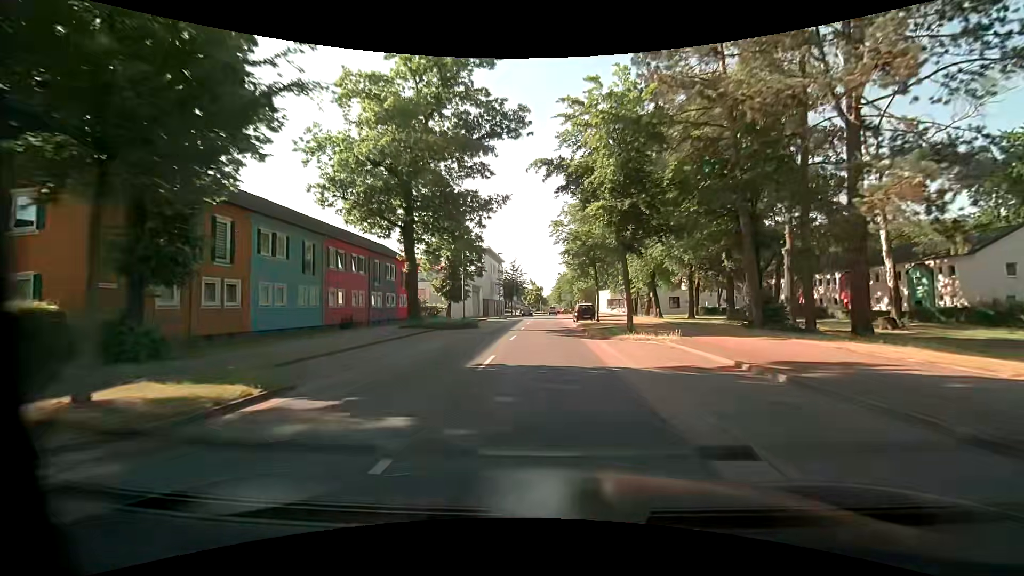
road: tertiary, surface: asphalt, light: Day
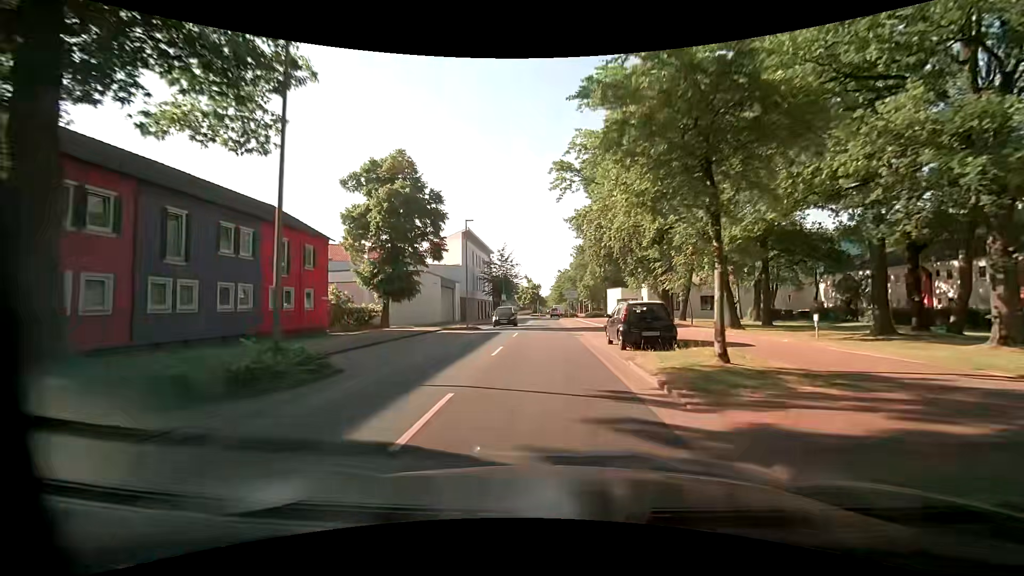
(+0.1, +23.8) m; +1°
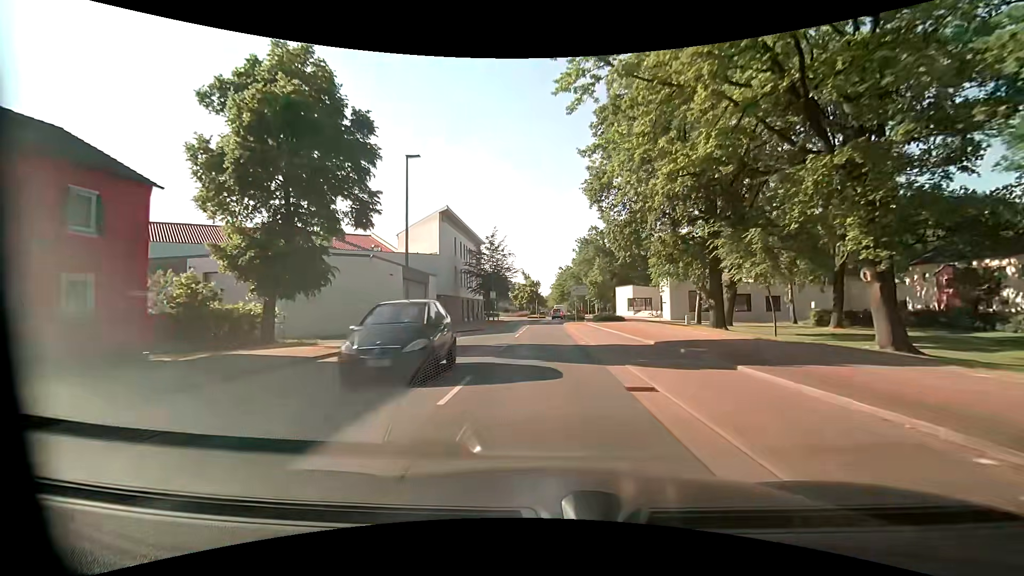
(-0.2, +15.8) m; 0°
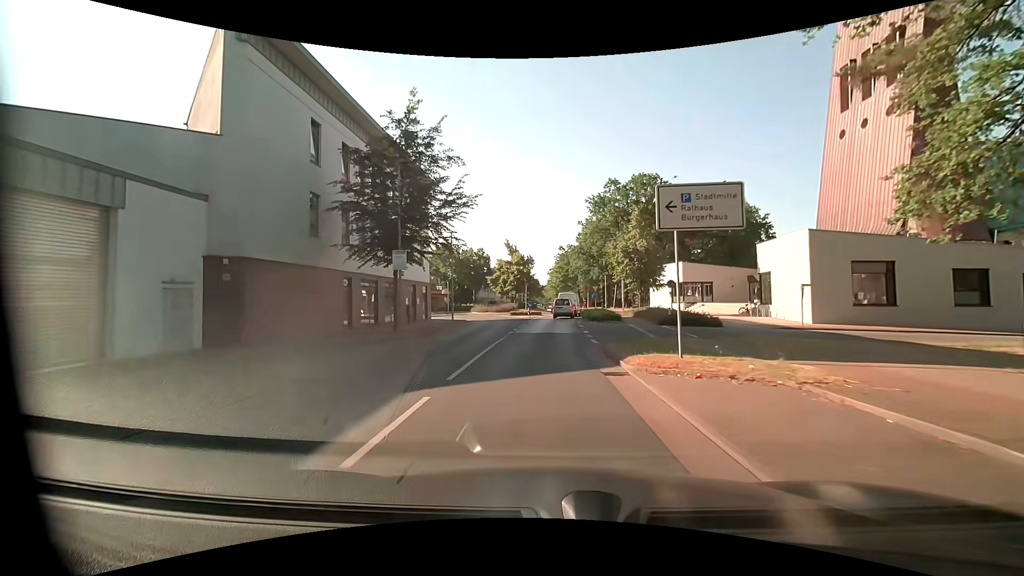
(-0.1, +38.8) m; -1°
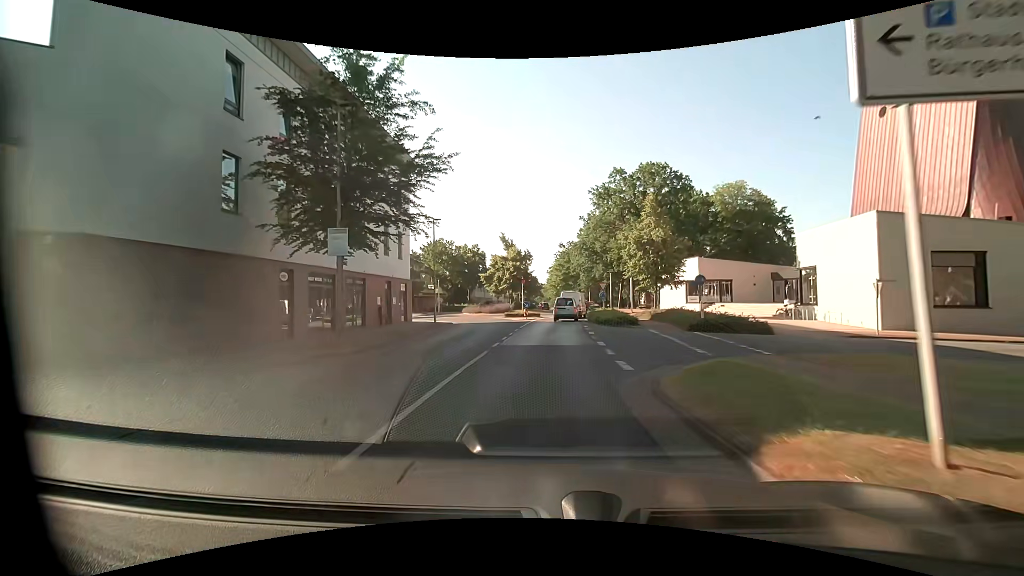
(+0.1, +6.7) m; +1°
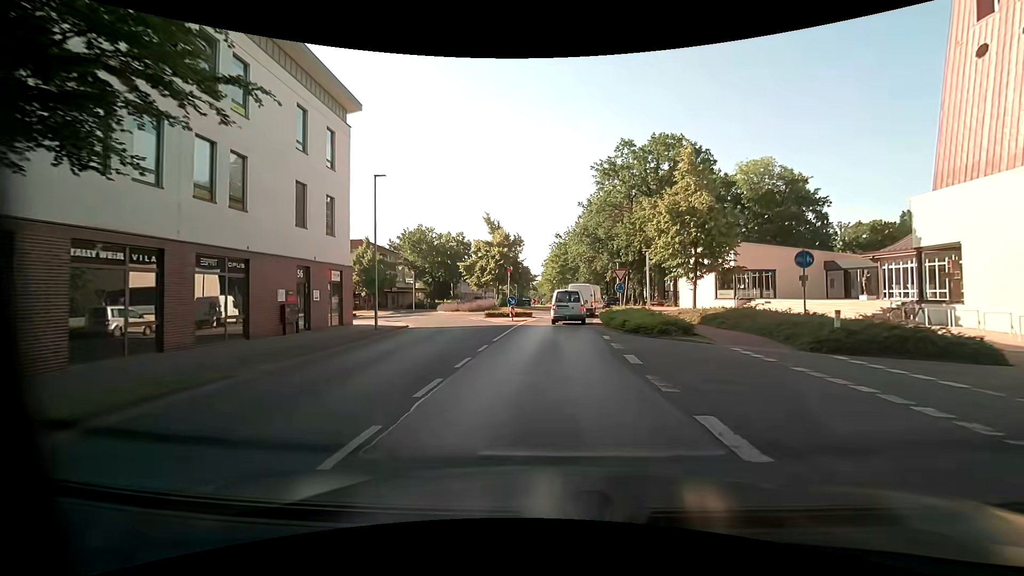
(+0.1, +11.9) m; +1°
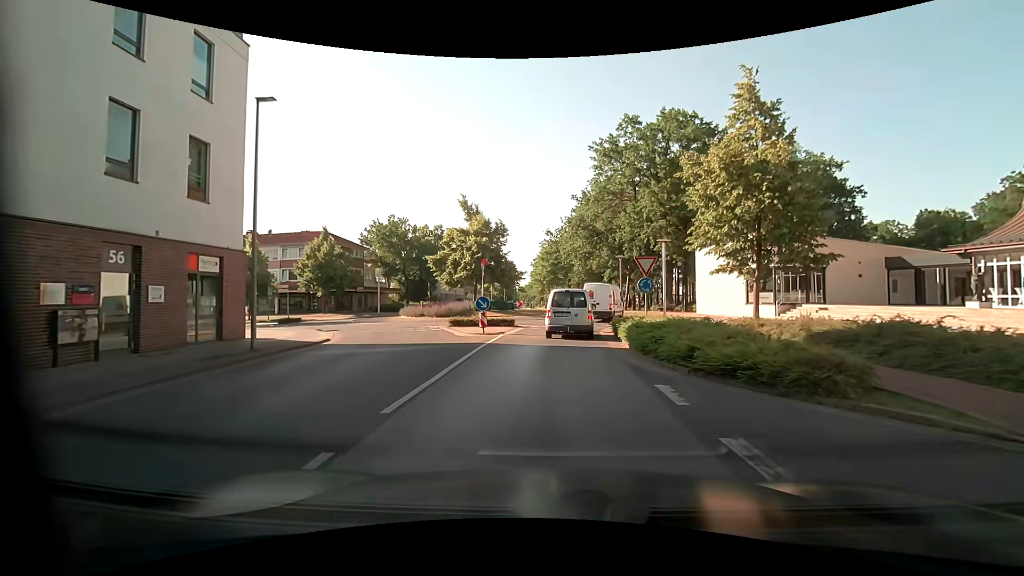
(0.0, +9.7) m; +1°
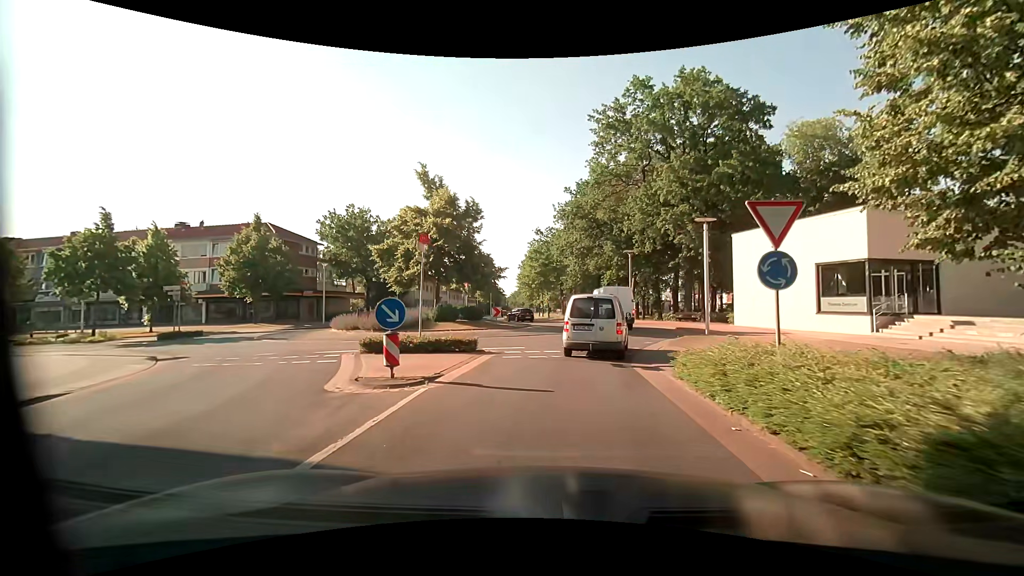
(+0.1, +11.3) m; +2°
